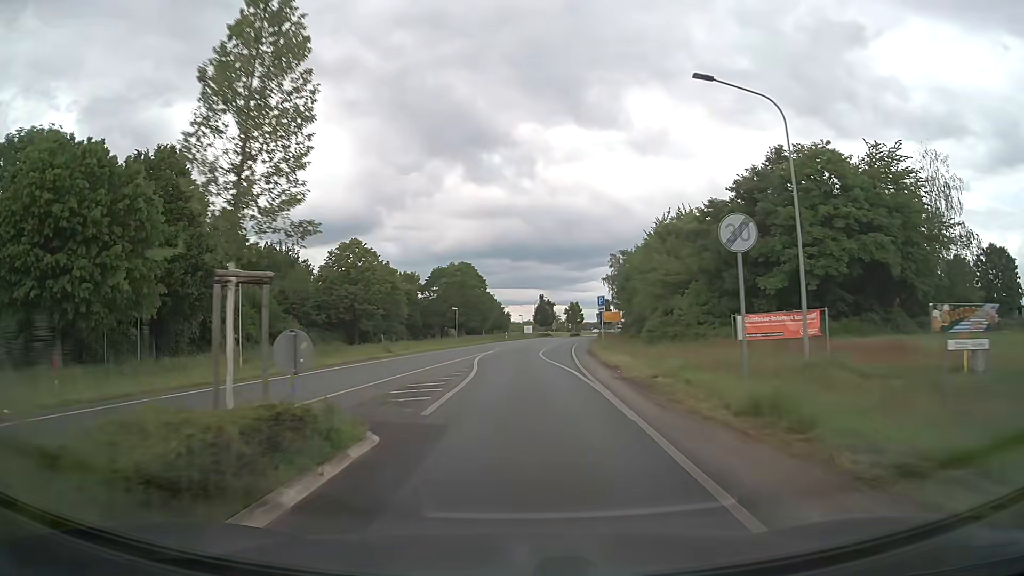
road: tertiary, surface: asphalt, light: Day
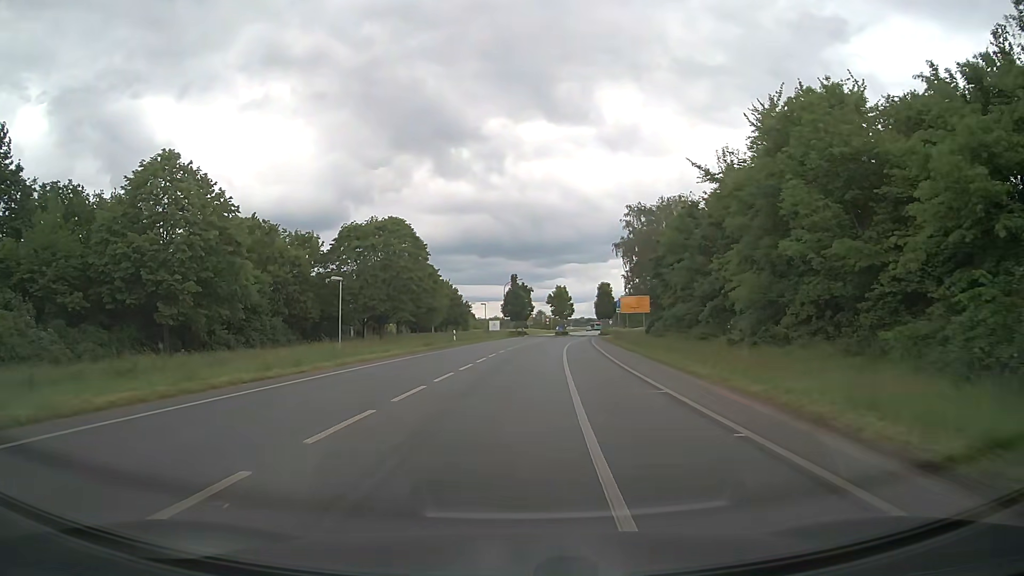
(+0.3, +41.2) m; +2°
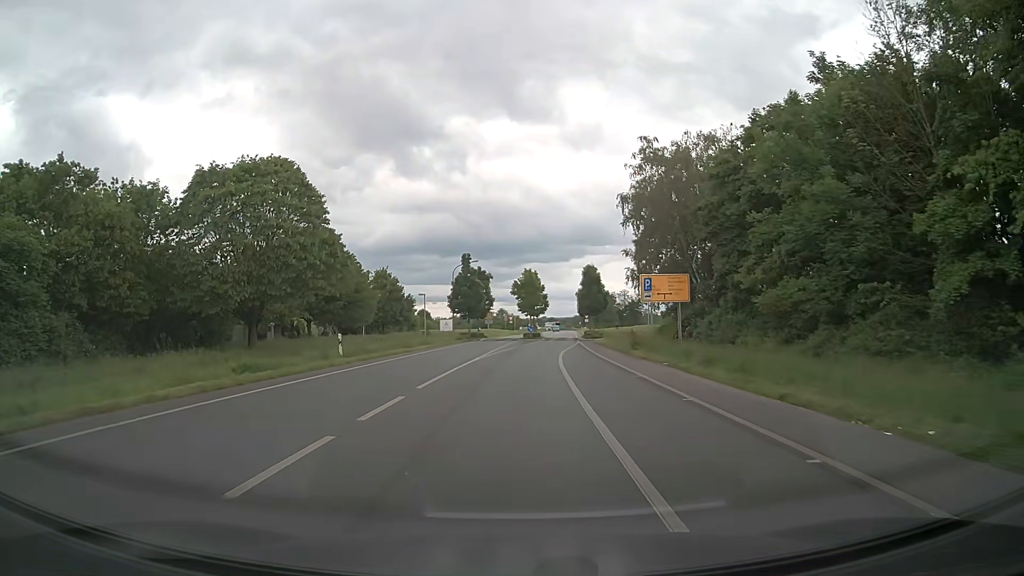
(+0.6, +24.9) m; +3°
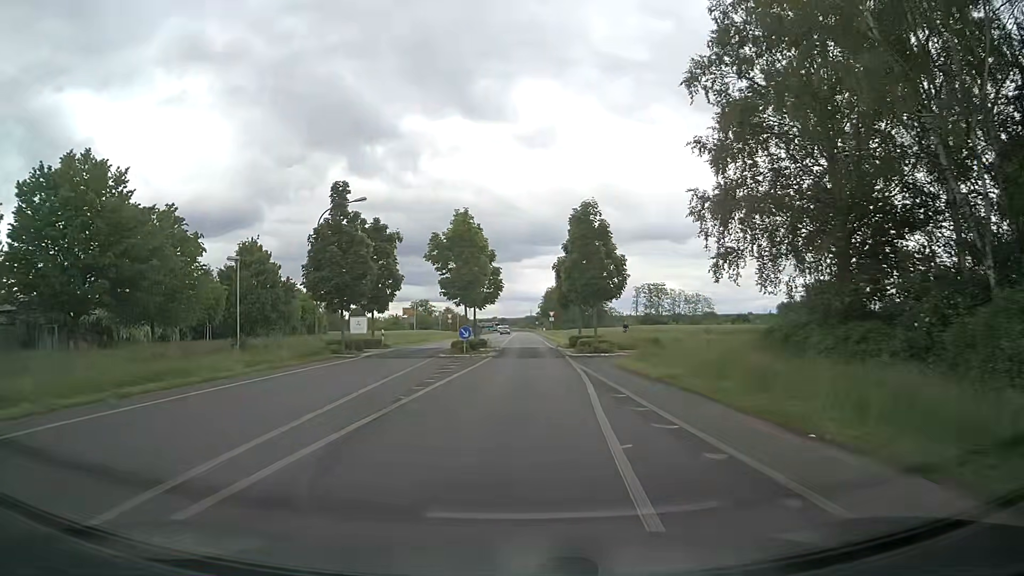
(+1.2, +32.6) m; +4°
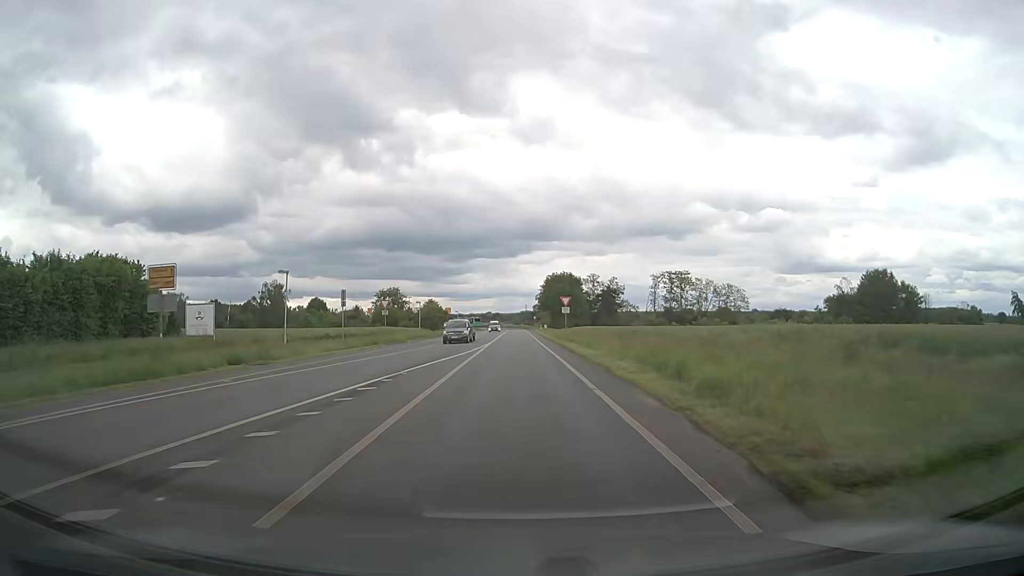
(+0.6, +41.2) m; +1°
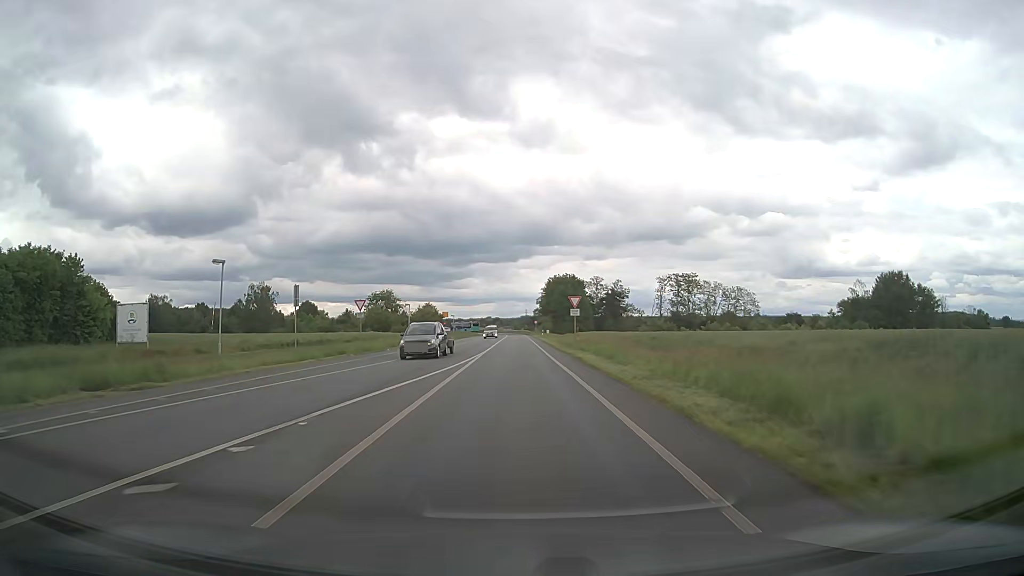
(0.0, +8.6) m; 0°
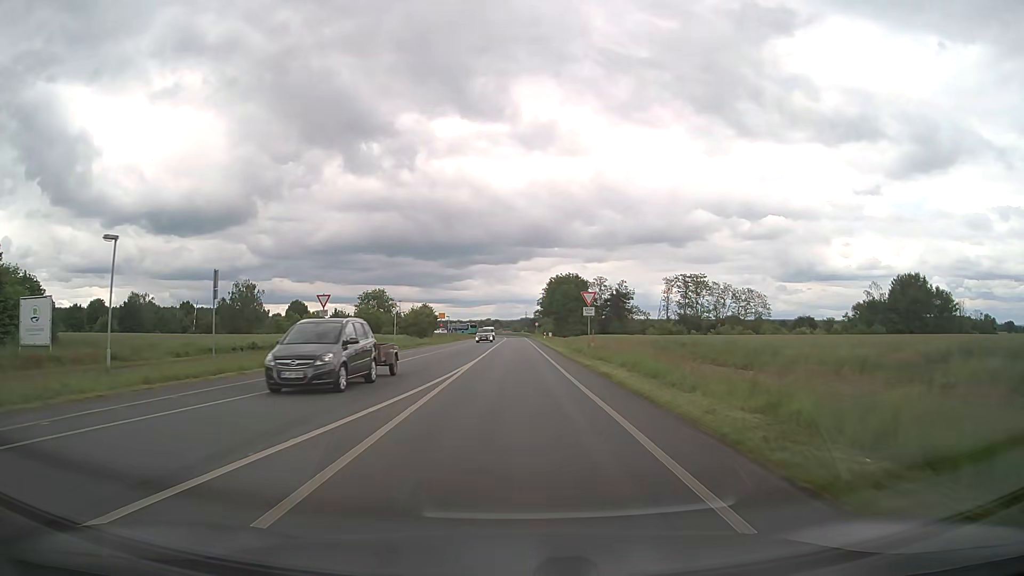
(0.0, +8.7) m; 0°
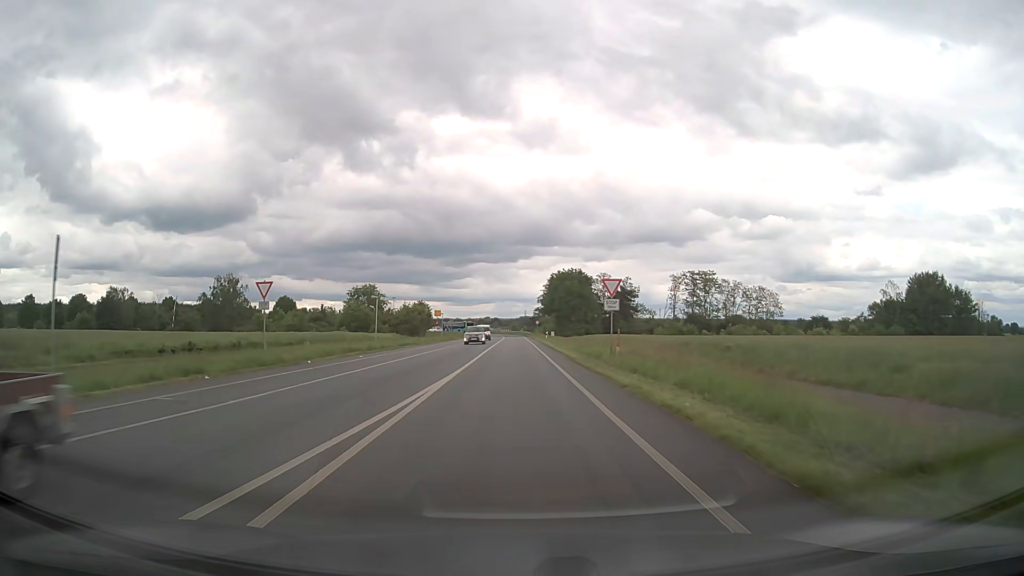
(0.0, +8.9) m; 0°
